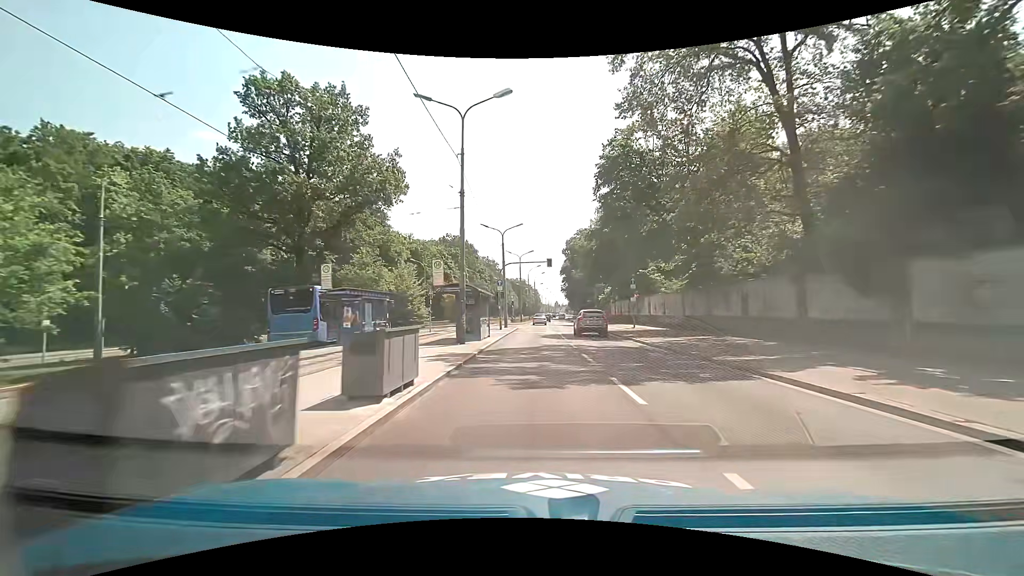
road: primary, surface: asphalt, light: Day
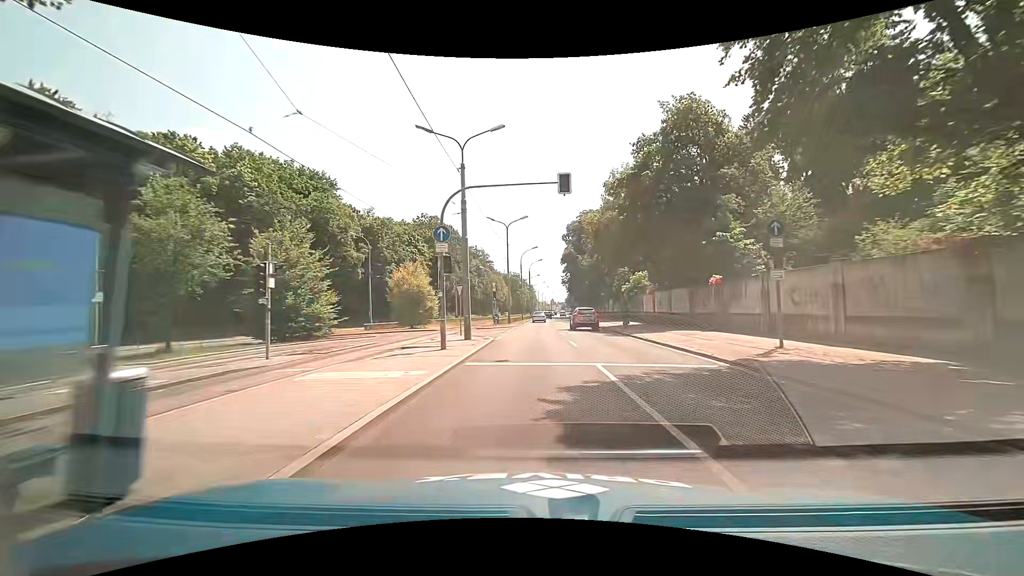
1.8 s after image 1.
(-0.1, +24.7) m; 0°
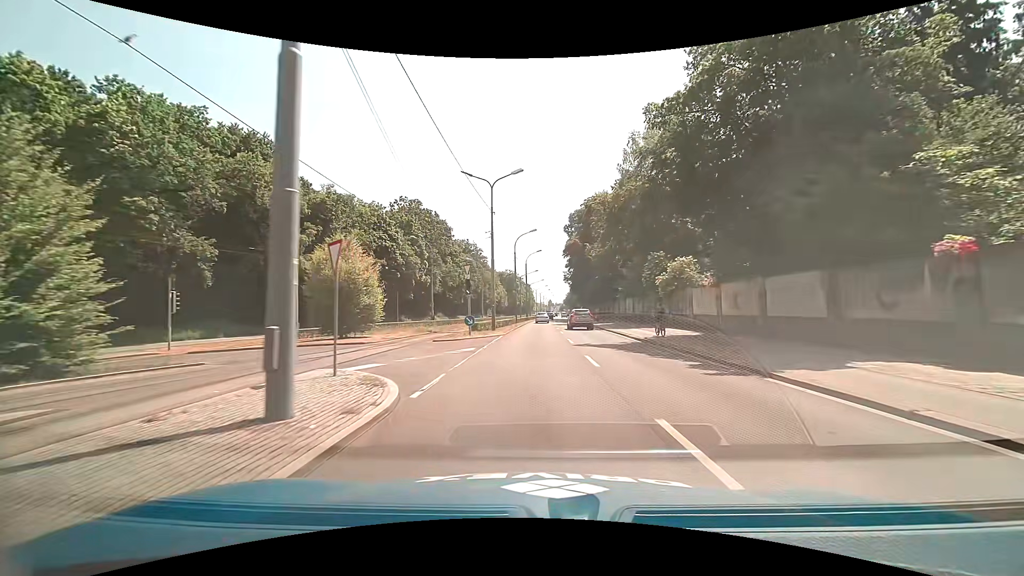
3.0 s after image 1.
(0.0, +16.3) m; 0°
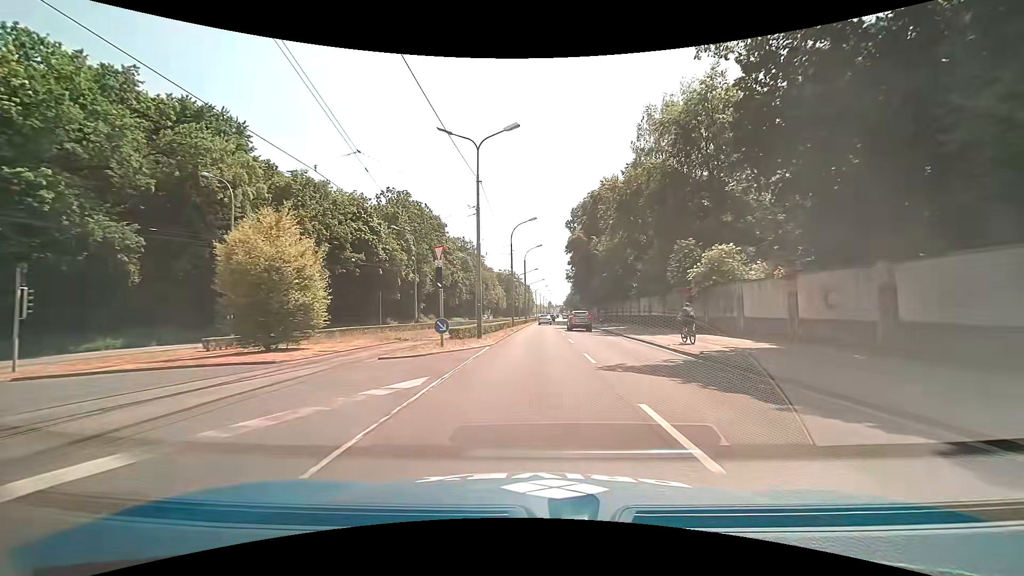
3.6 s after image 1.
(0.0, +8.2) m; 0°
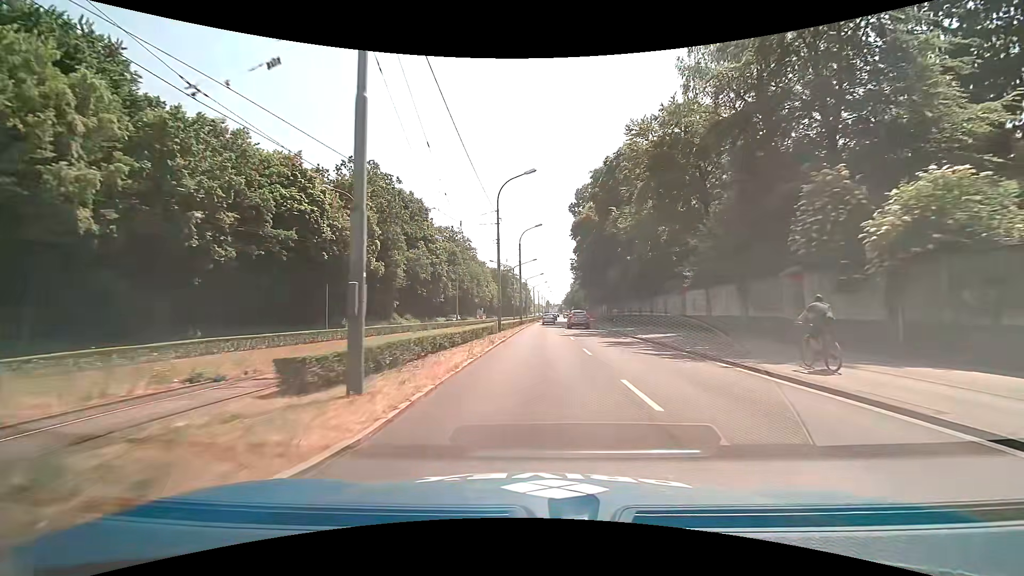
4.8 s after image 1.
(0.0, +16.6) m; 0°
